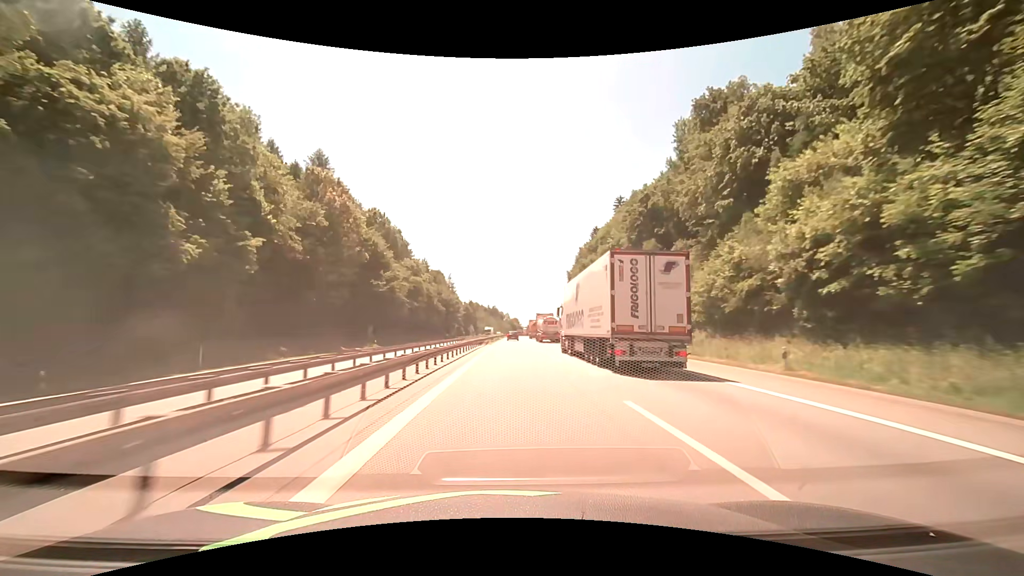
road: motorway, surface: asphalt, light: Day
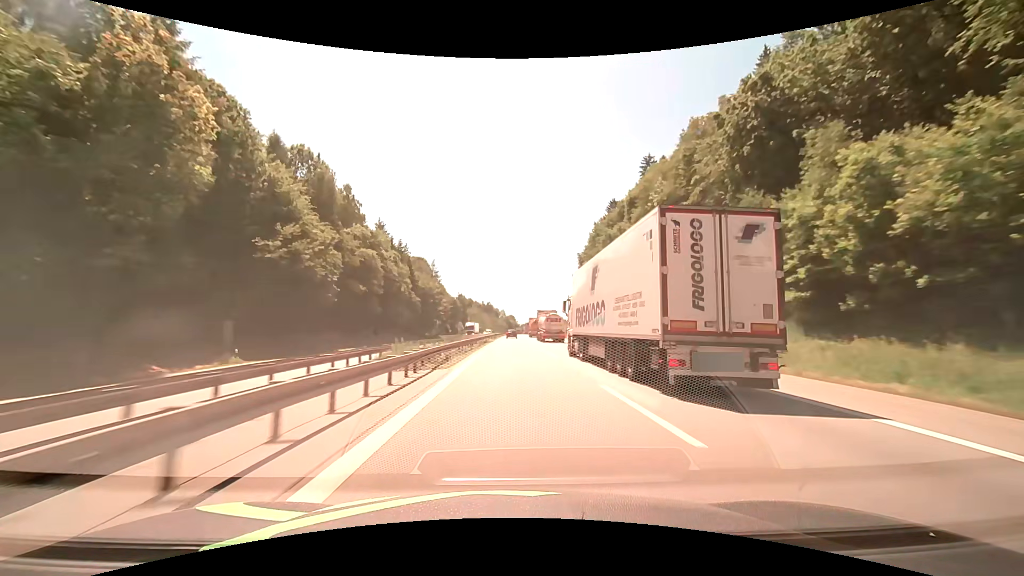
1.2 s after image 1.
(+0.1, +33.9) m; 0°
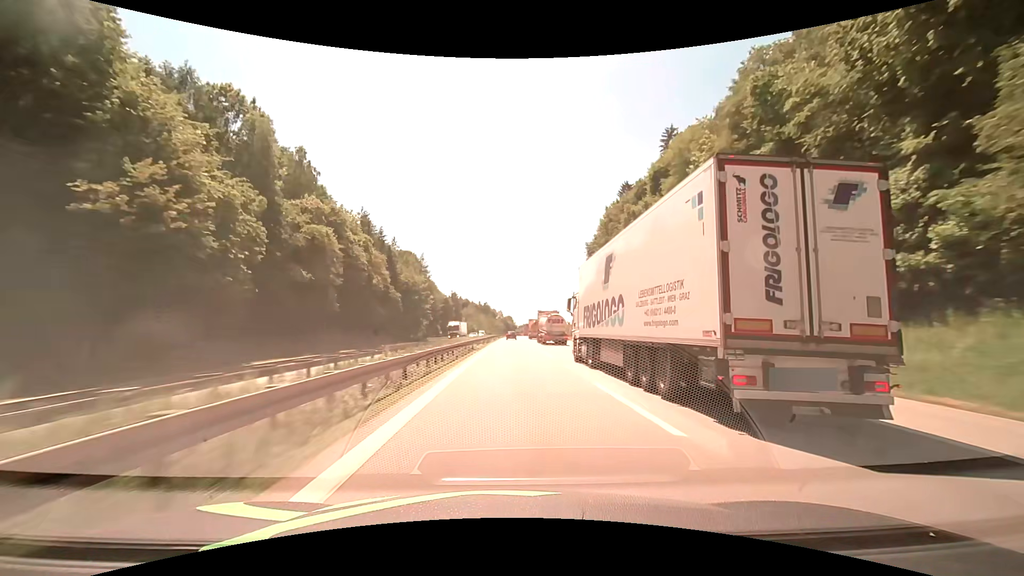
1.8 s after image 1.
(0.0, +17.3) m; 0°
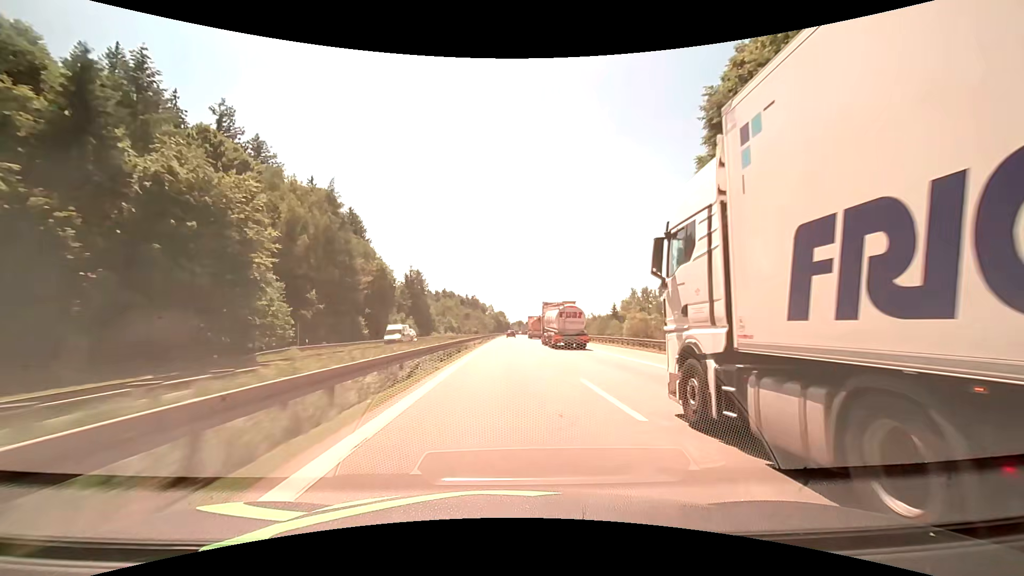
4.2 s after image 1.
(+0.6, +71.6) m; +1°
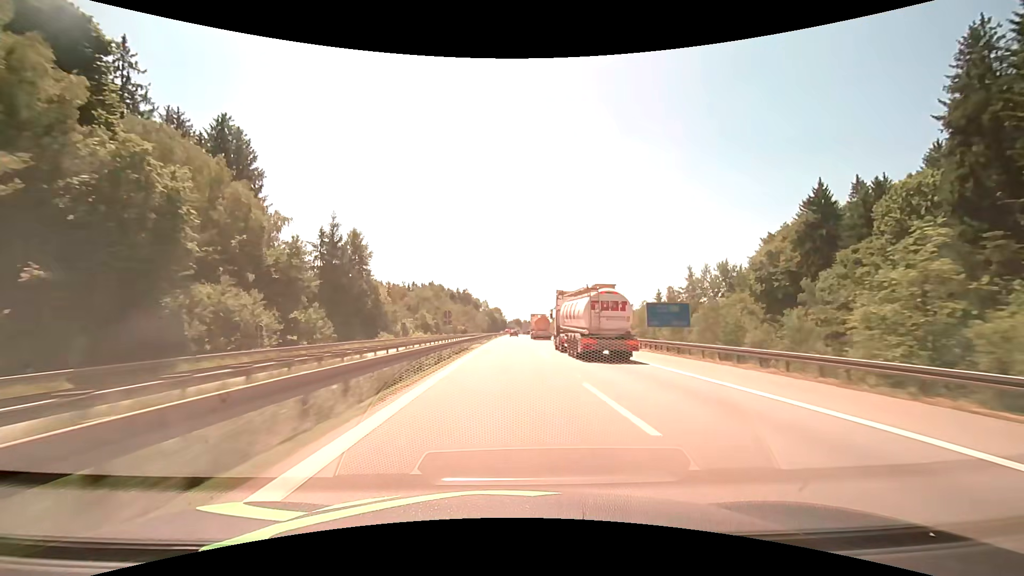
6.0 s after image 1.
(+0.3, +55.4) m; 0°
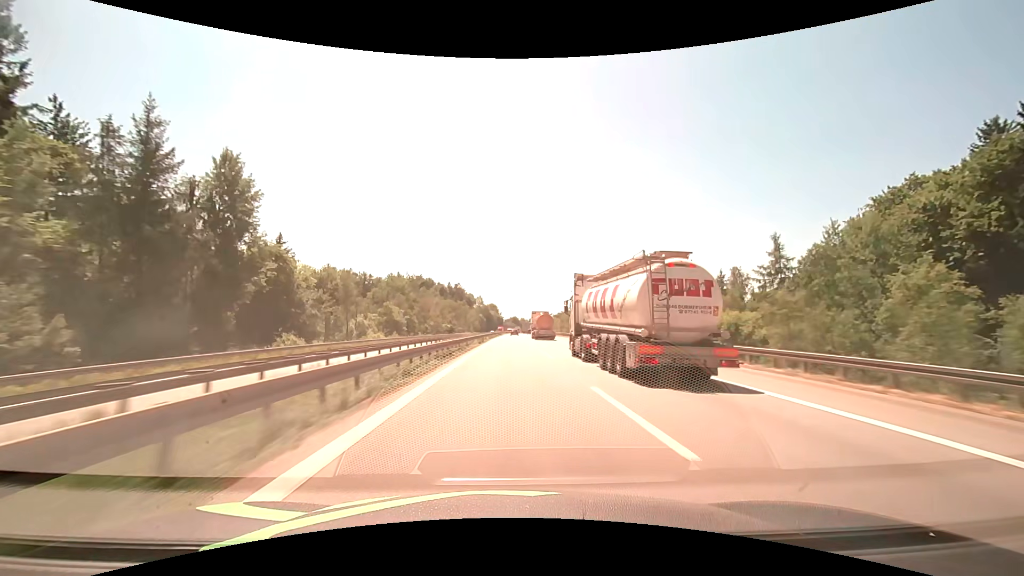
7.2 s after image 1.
(+0.2, +37.4) m; +1°
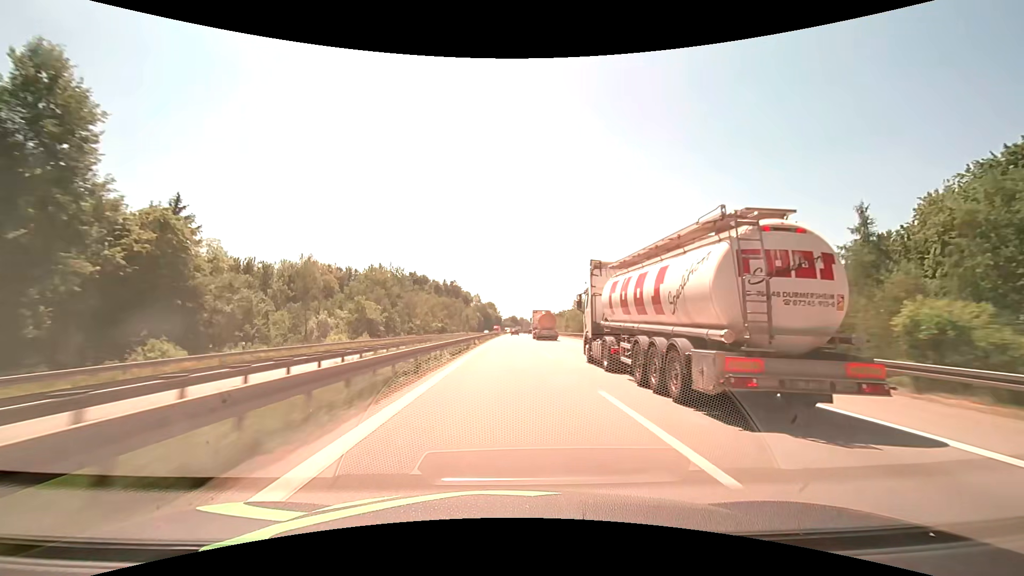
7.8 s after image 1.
(0.0, +18.8) m; 0°
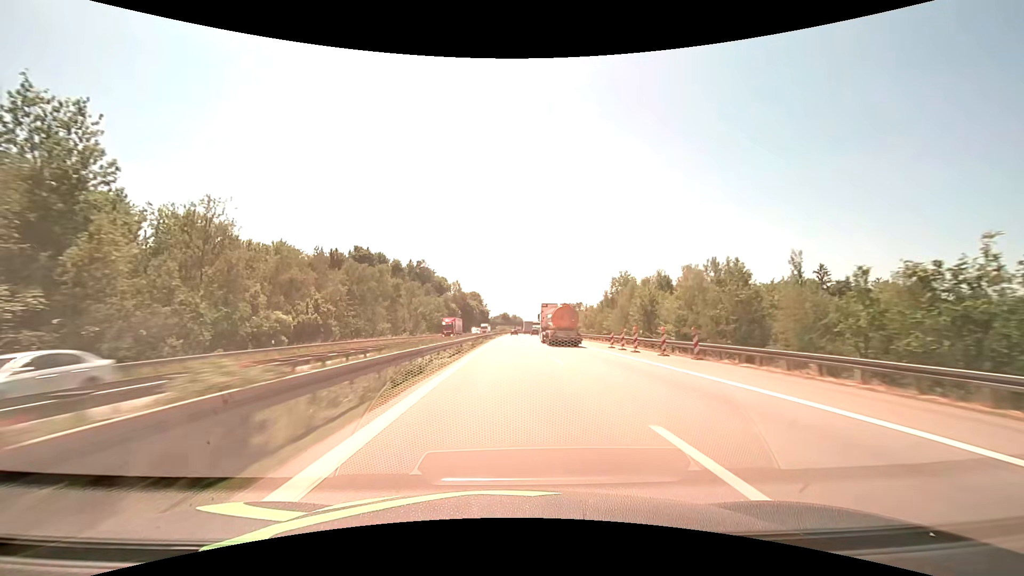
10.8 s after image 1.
(+0.8, +94.4) m; +1°
(0, +10) (0, +20) (0, +30) (0, +40) (0, +50) (+1, +60) (+1, +70) (+1, +80) (+1, +90) (+1, +100) m
